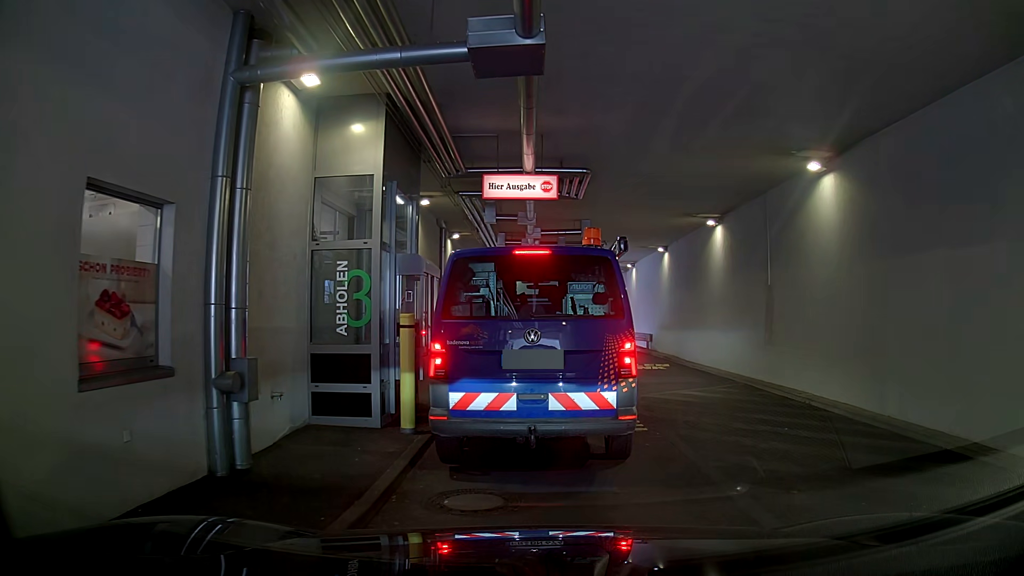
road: residential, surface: asphalt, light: Day
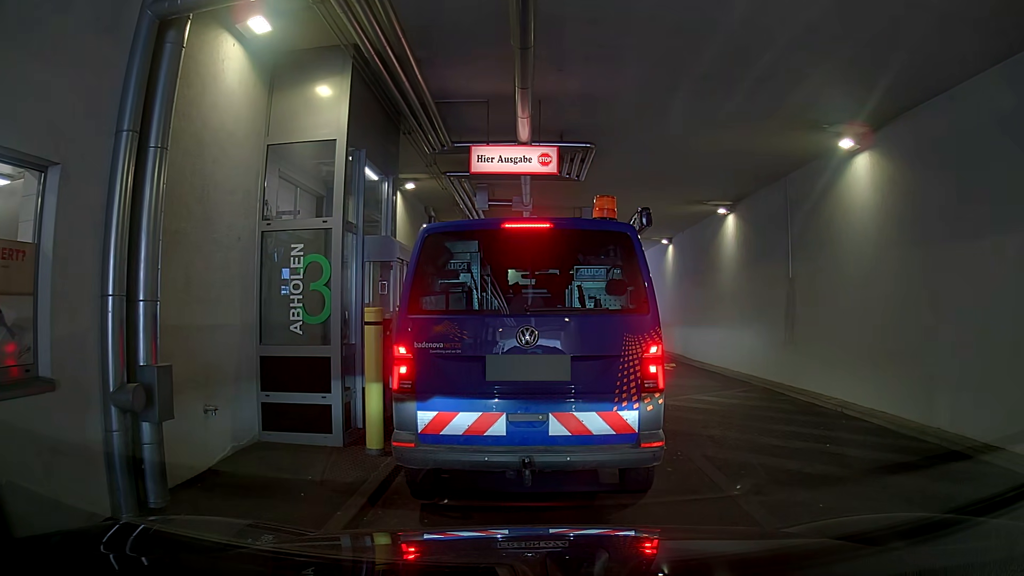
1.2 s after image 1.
(0.0, +1.3) m; 0°
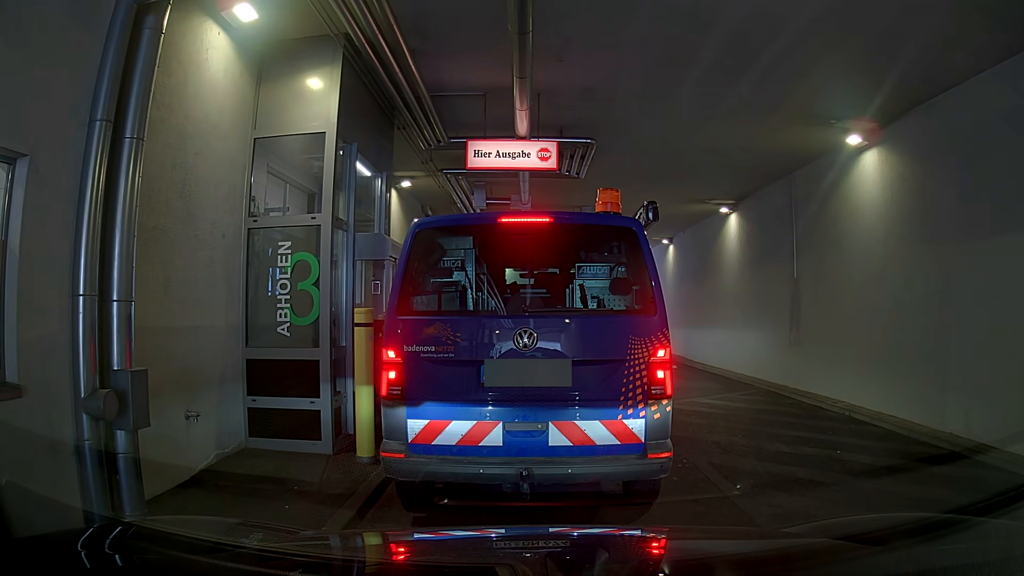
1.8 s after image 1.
(0.0, +0.3) m; 0°
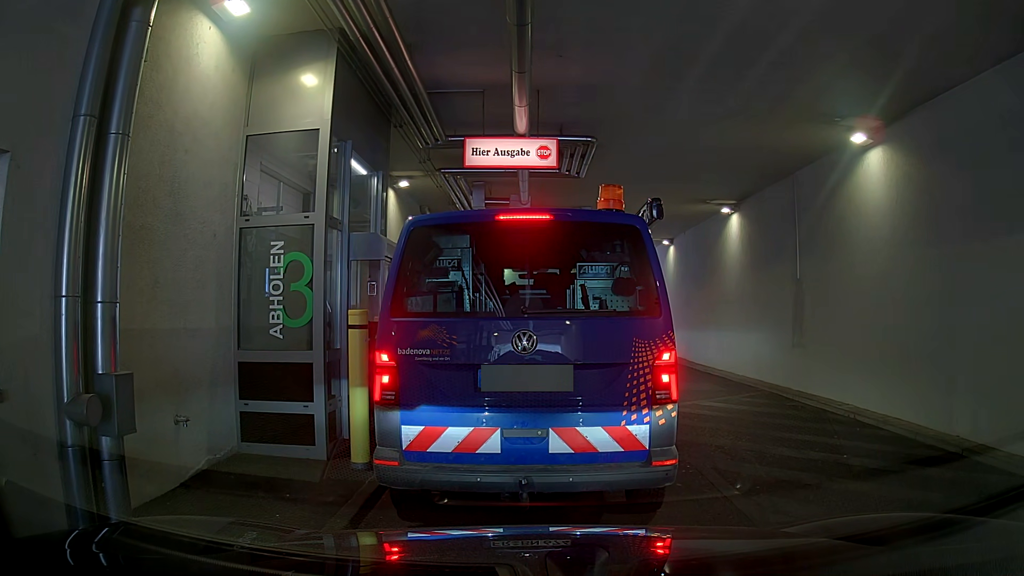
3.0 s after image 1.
(0.0, +0.2) m; 0°
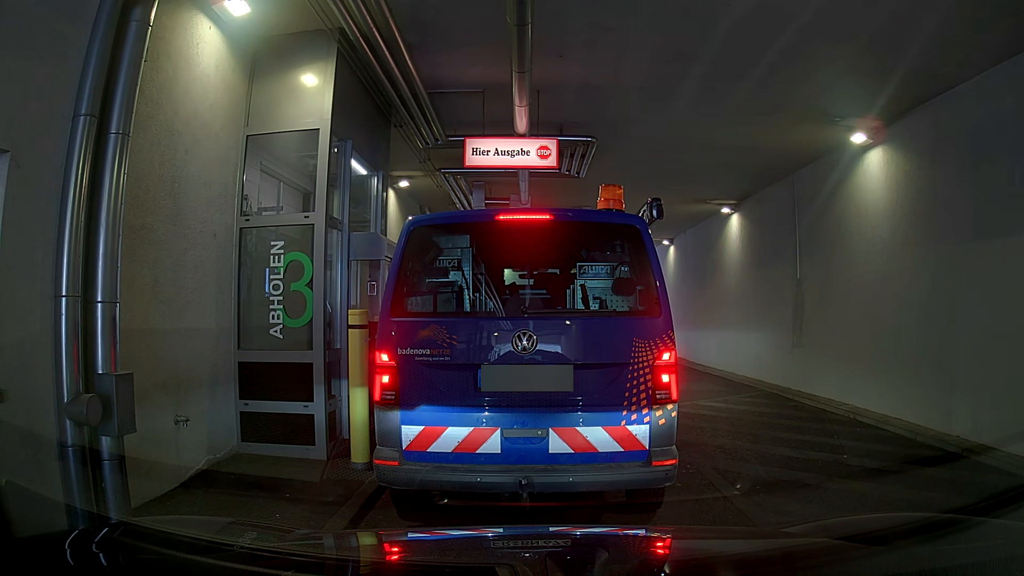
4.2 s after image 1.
(0.0, 0.0) m; 0°
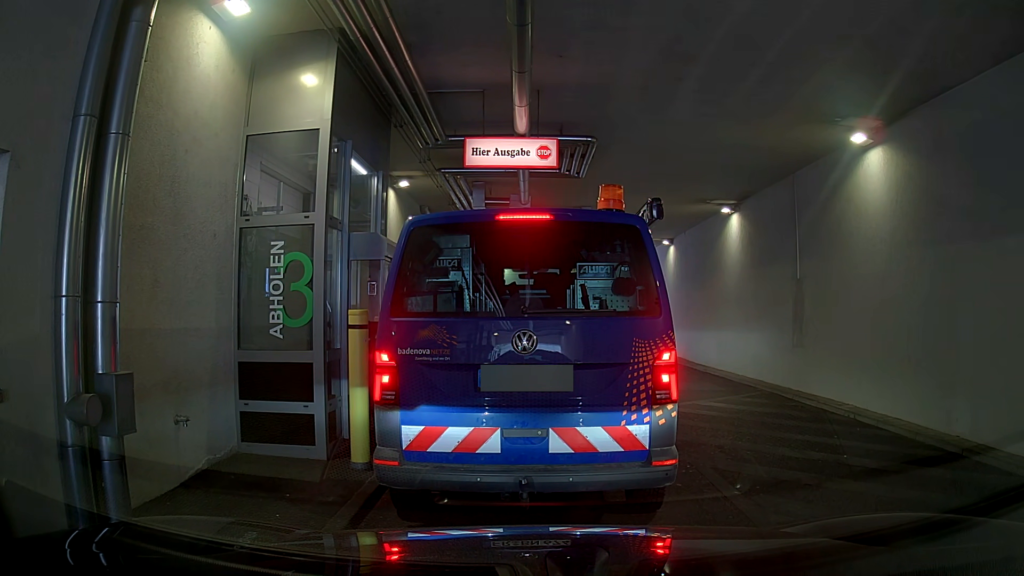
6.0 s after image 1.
(0.0, 0.0) m; 0°
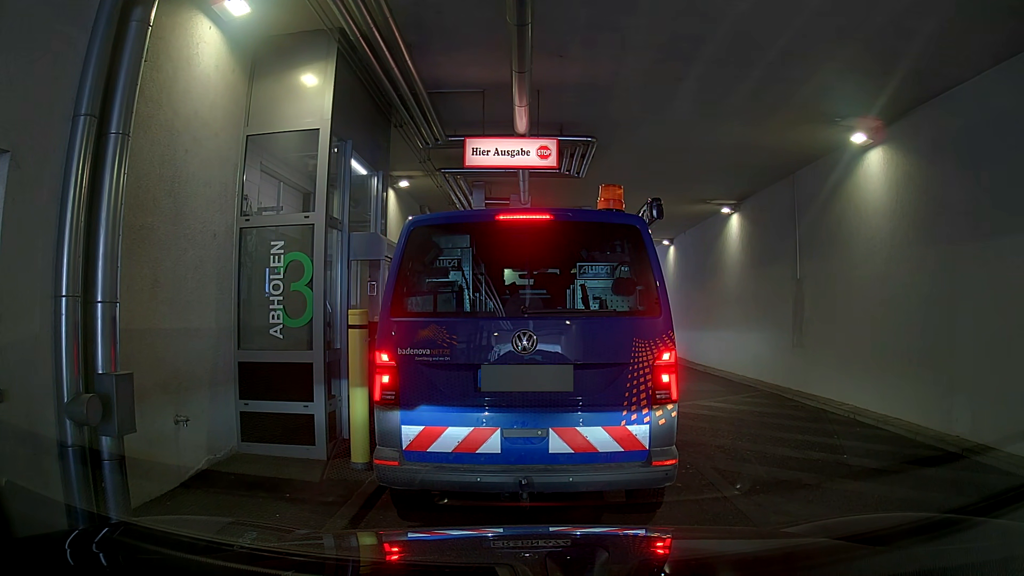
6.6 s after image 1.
(0.0, 0.0) m; 0°
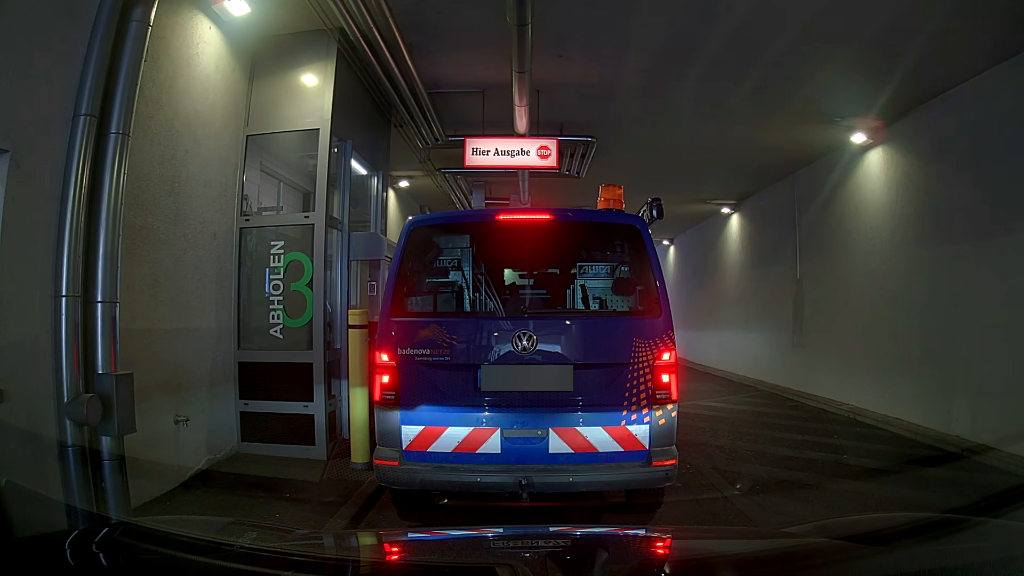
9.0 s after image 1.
(0.0, 0.0) m; 0°
